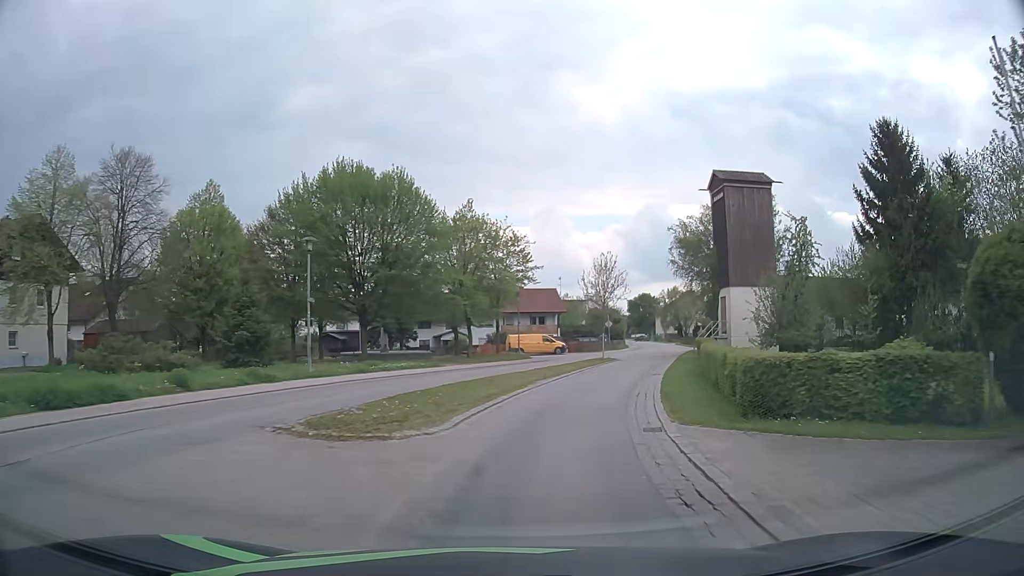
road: secondary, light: Day
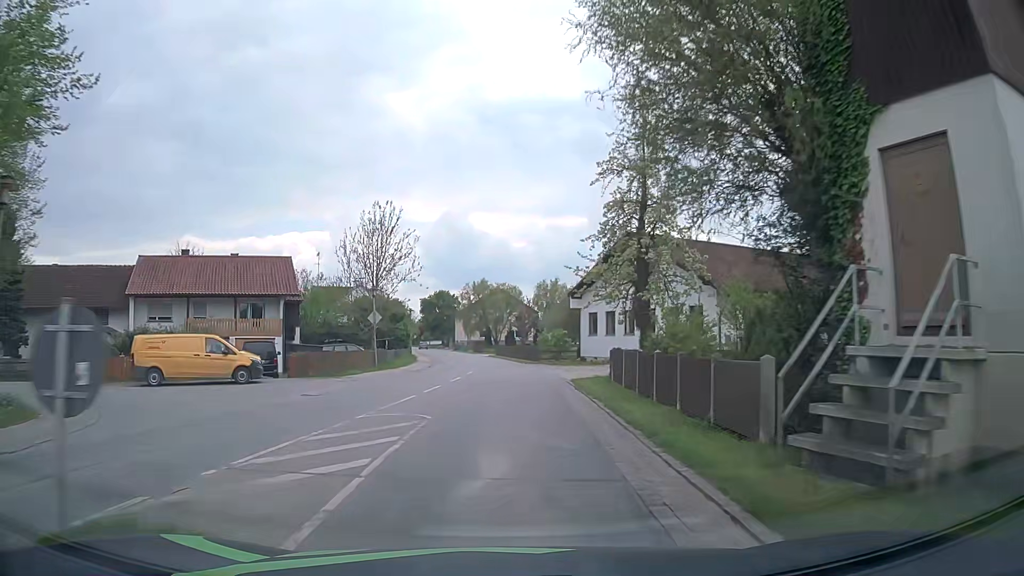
(+6.7, +34.7) m; +18°
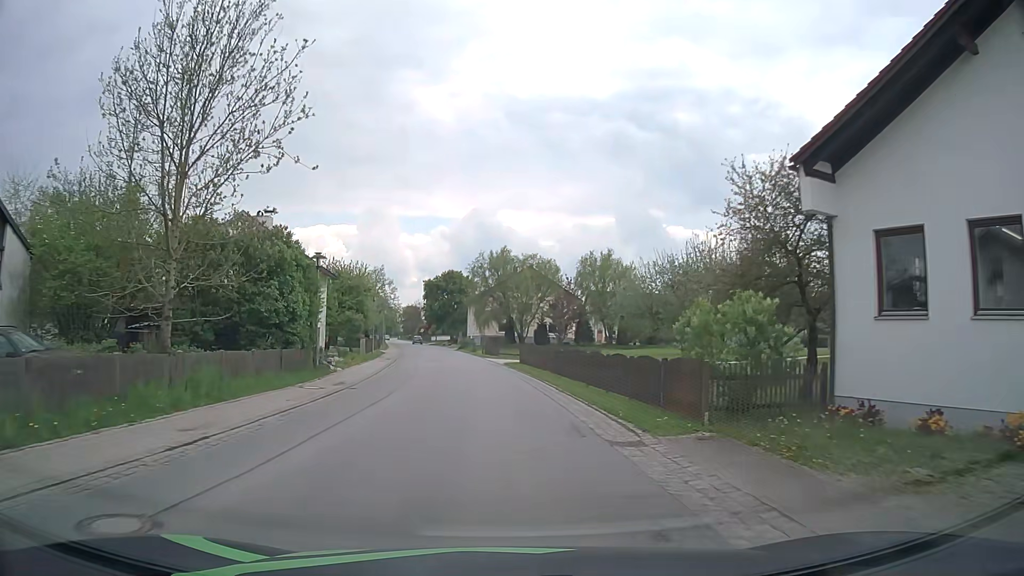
(-0.3, +35.1) m; -2°
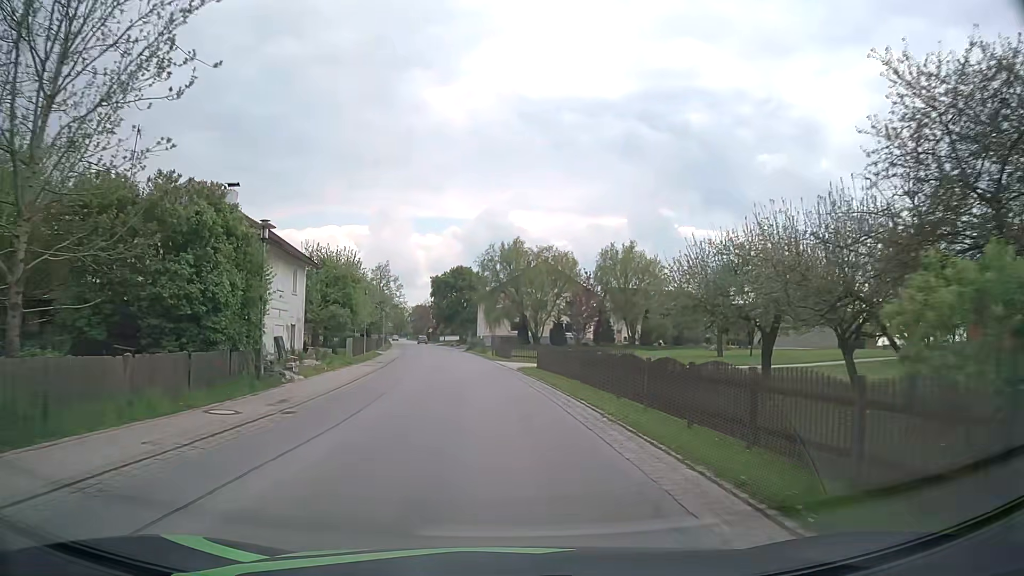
(-0.1, +7.1) m; -1°
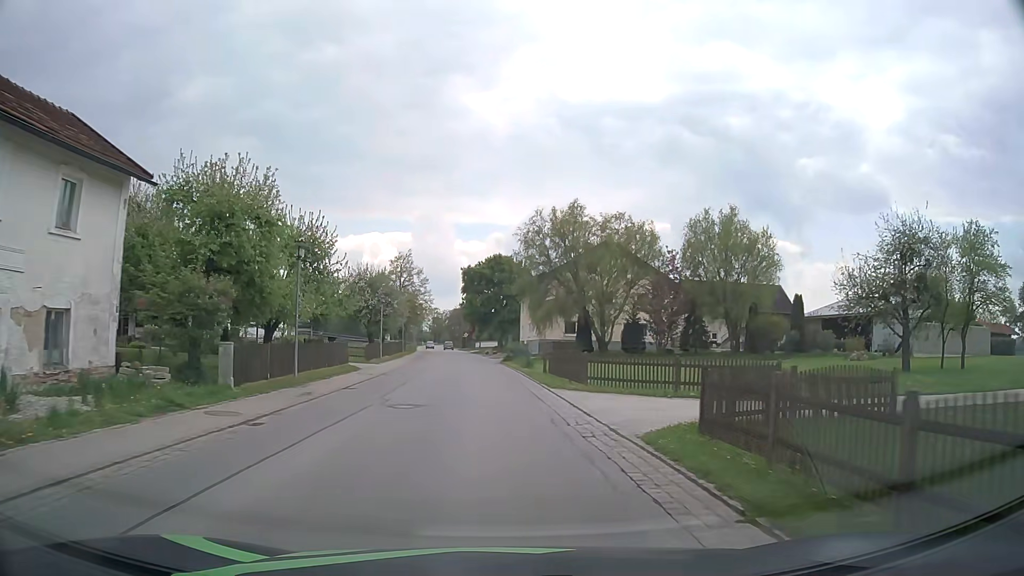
(-0.7, +21.4) m; -4°
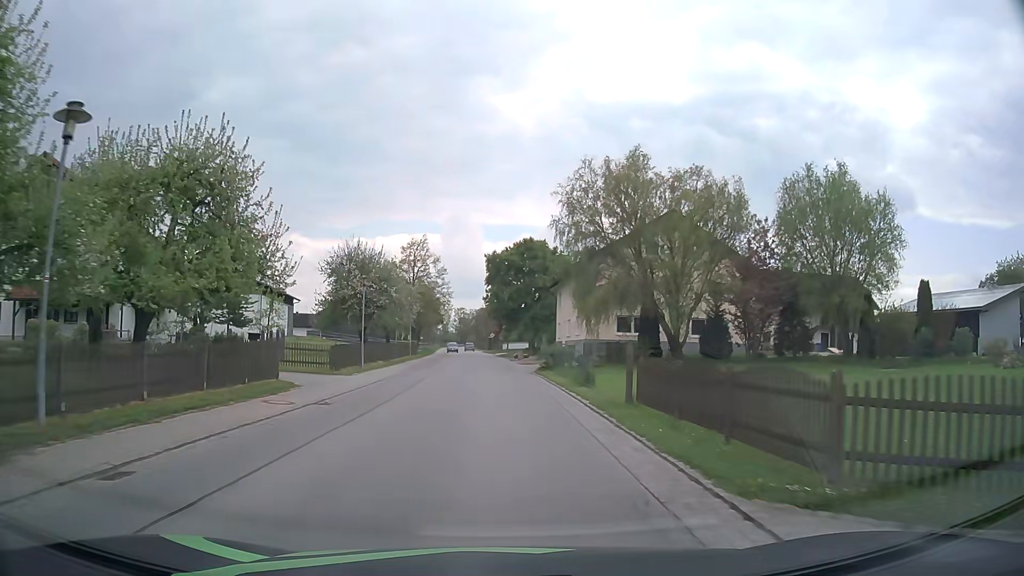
(-0.4, +14.3) m; -3°
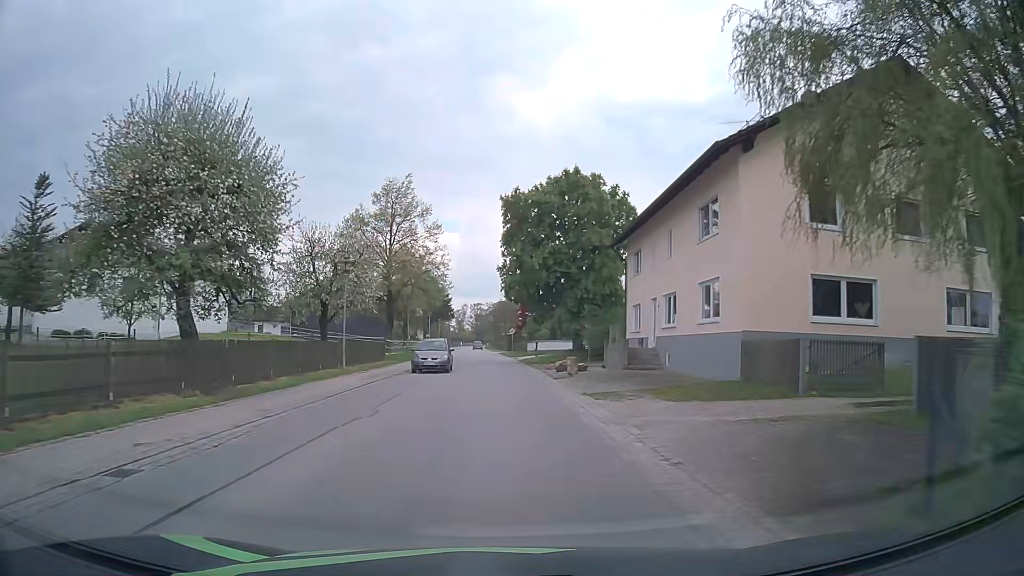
(-0.5, +28.6) m; -2°
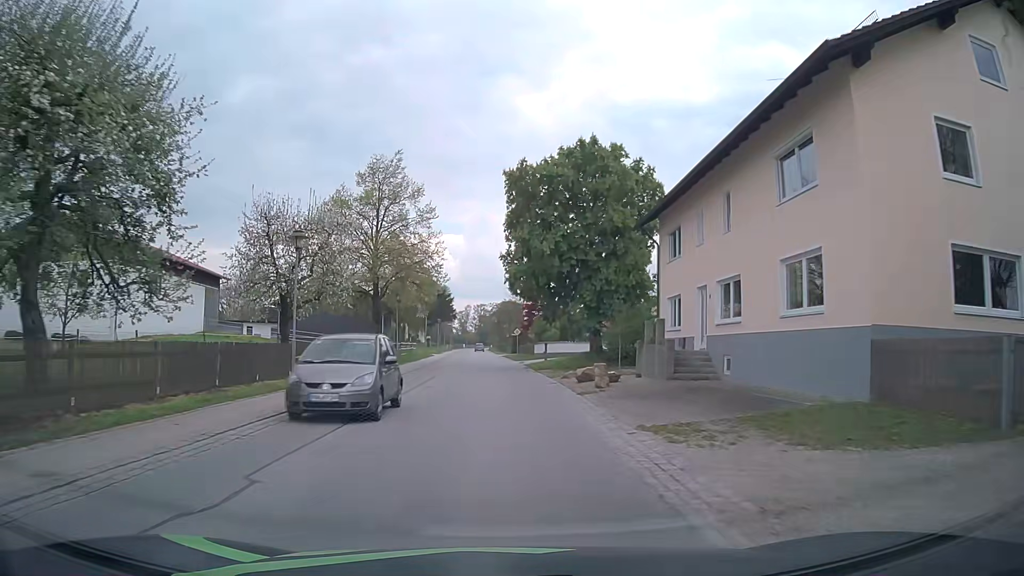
(0.0, +7.0) m; -1°
(0, +10) (0, +20) (0, +30) (-1, +40) (-1, +50) (-1, +60) (-2, +70) (-2, +80) (-3, +90) (-3, +100) m
